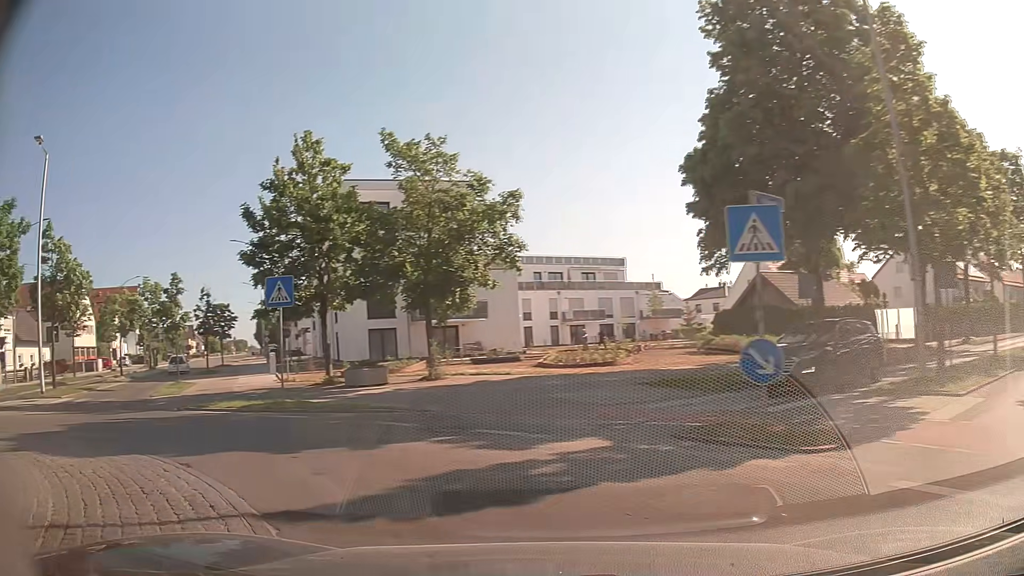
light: Day
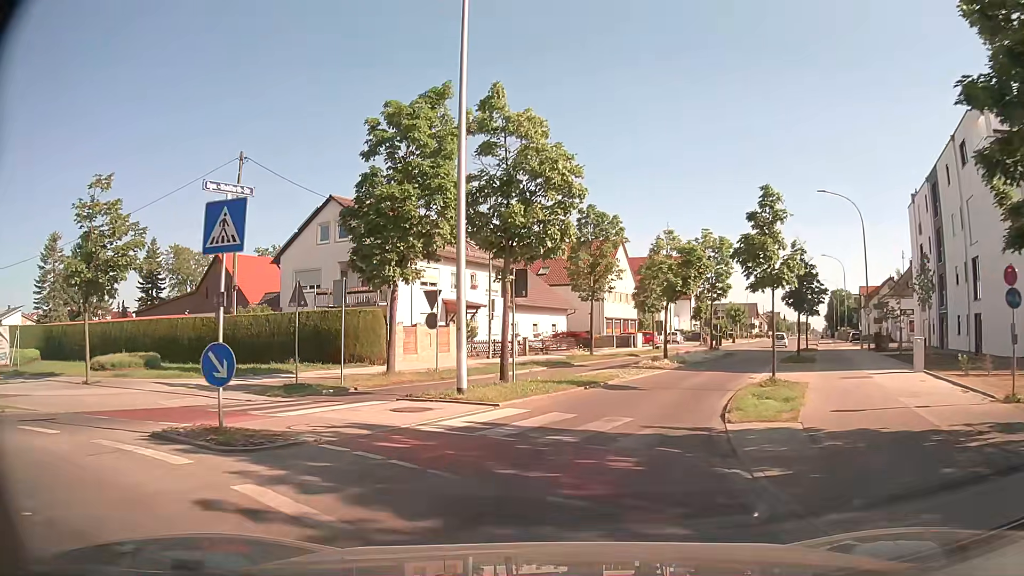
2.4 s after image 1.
(-7.7, +13.2) m; -48°
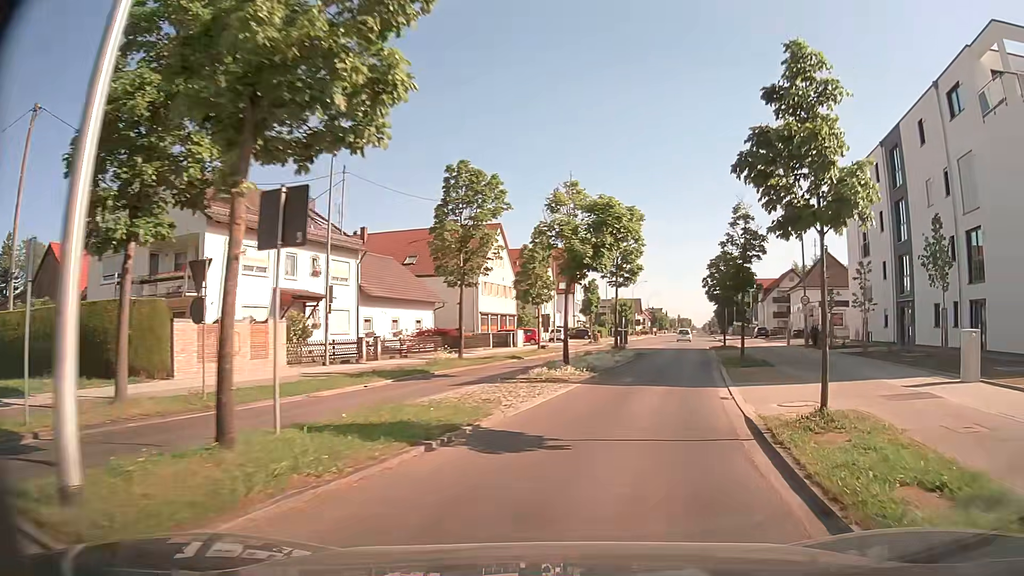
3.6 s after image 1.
(+0.7, +9.8) m; +11°
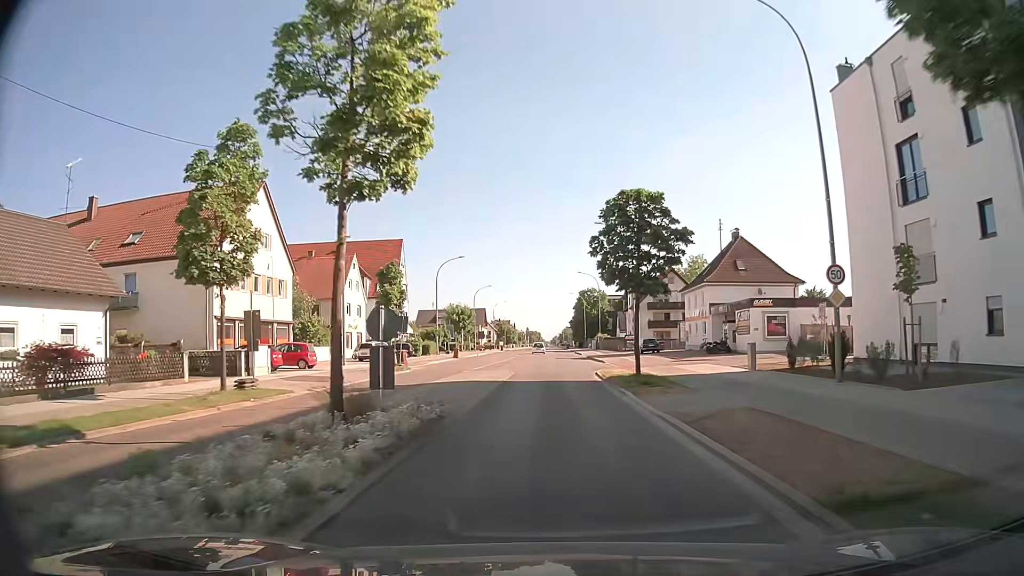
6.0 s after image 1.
(+3.9, +24.9) m; +12°
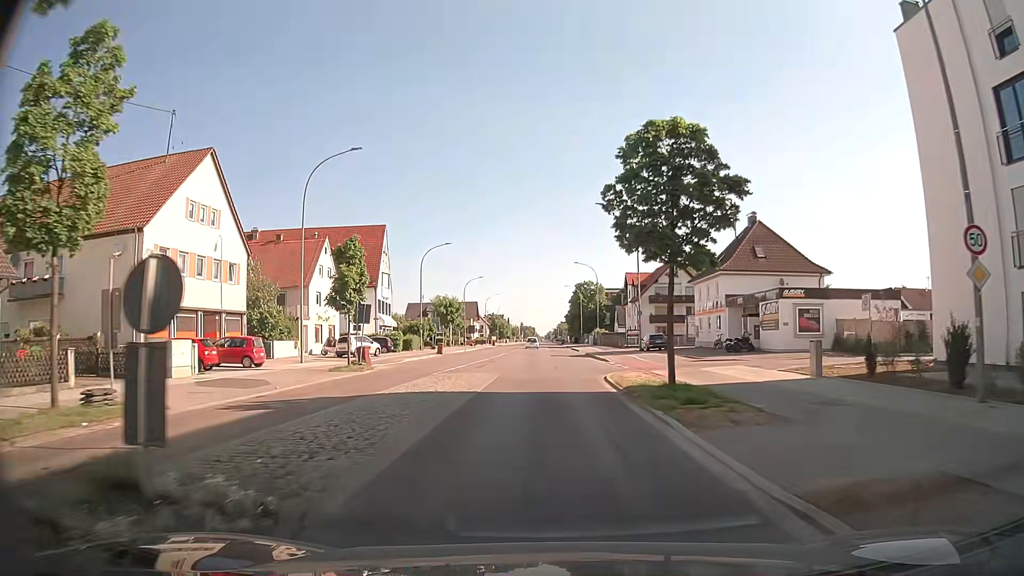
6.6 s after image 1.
(0.0, +7.2) m; 0°
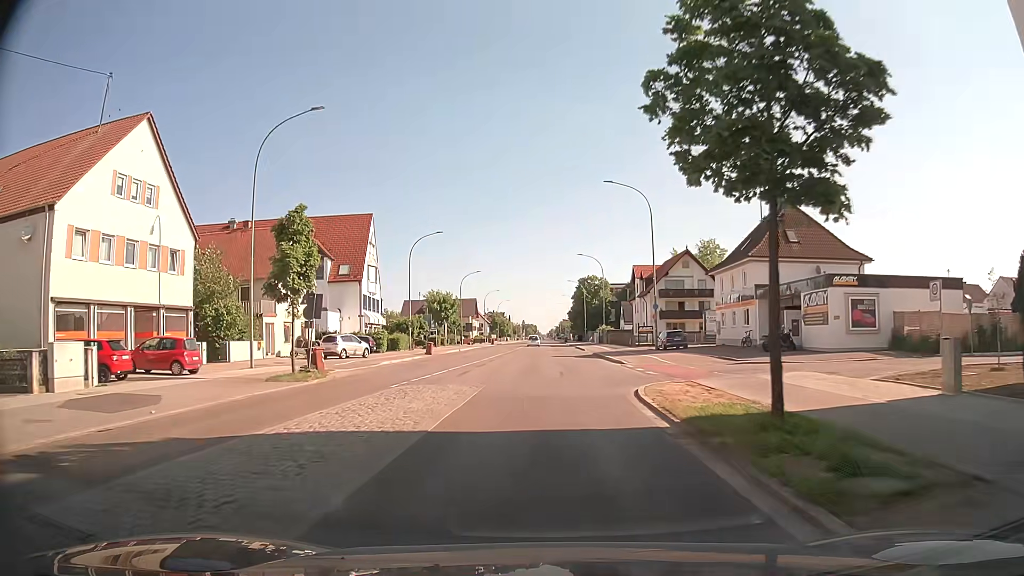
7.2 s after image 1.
(0.0, +7.3) m; 0°
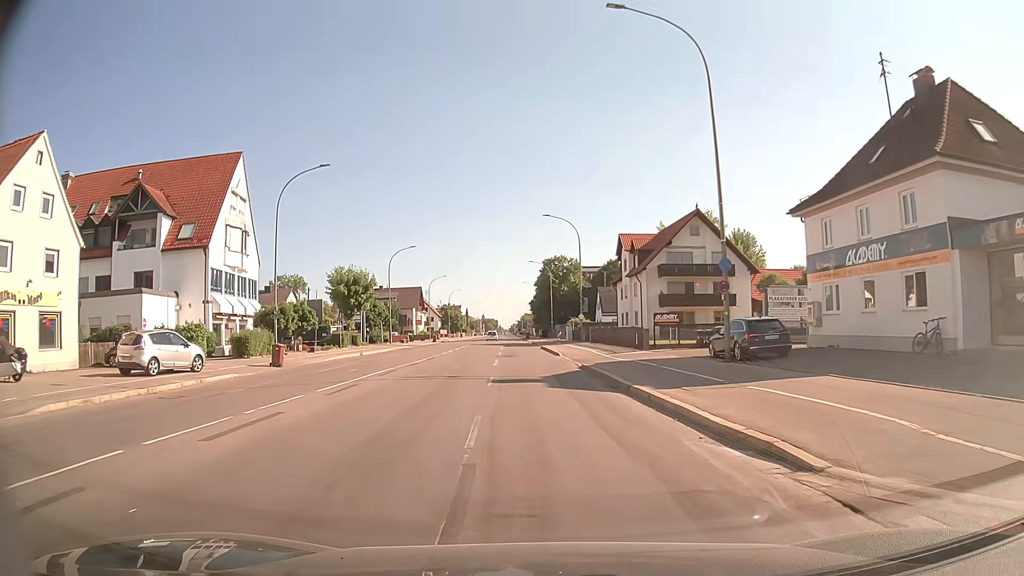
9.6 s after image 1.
(+0.6, +26.7) m; +3°
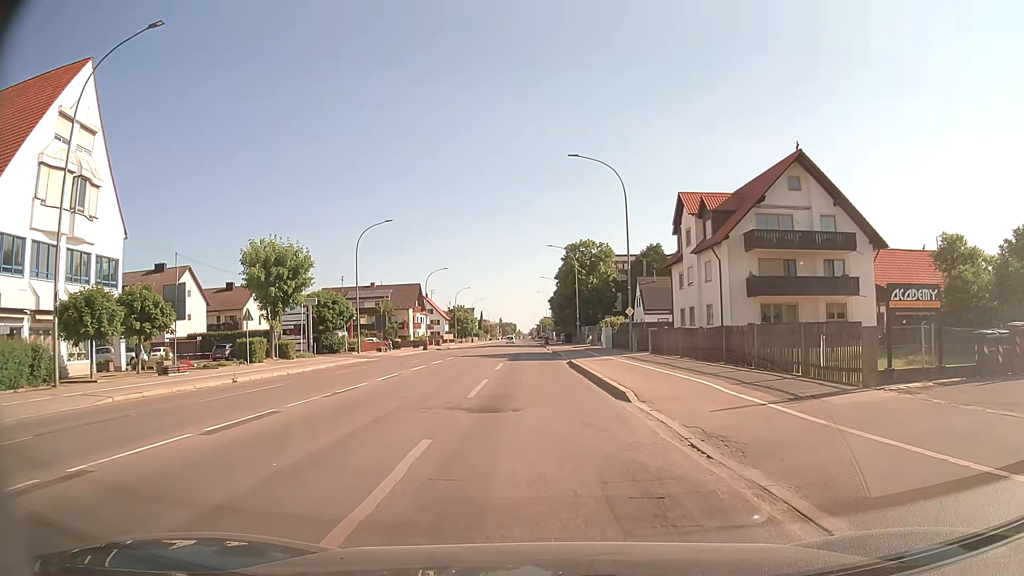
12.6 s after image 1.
(-0.6, +22.5) m; -3°
